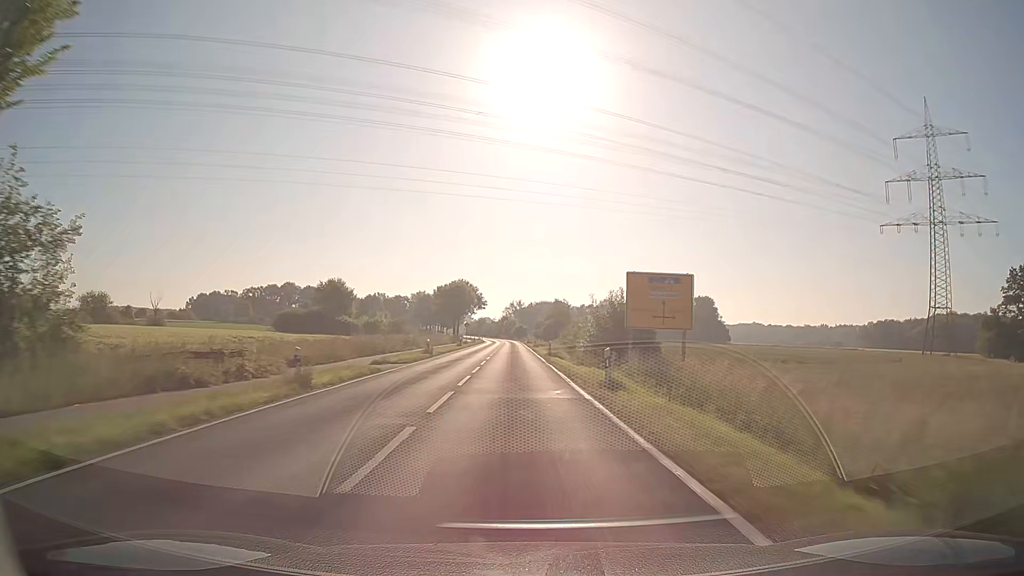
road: secondary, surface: asphalt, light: Day
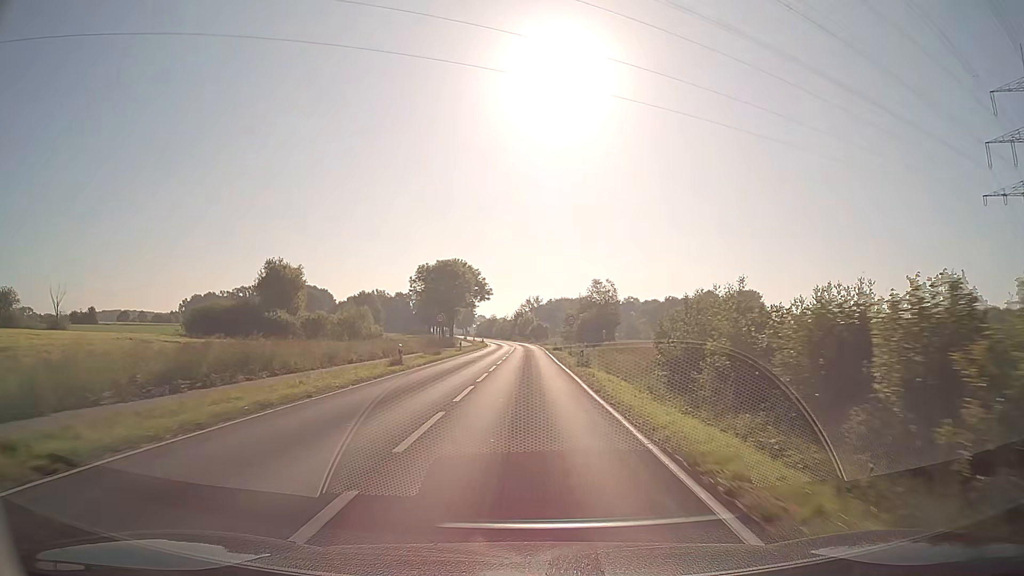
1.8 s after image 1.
(-0.7, +39.5) m; -2°
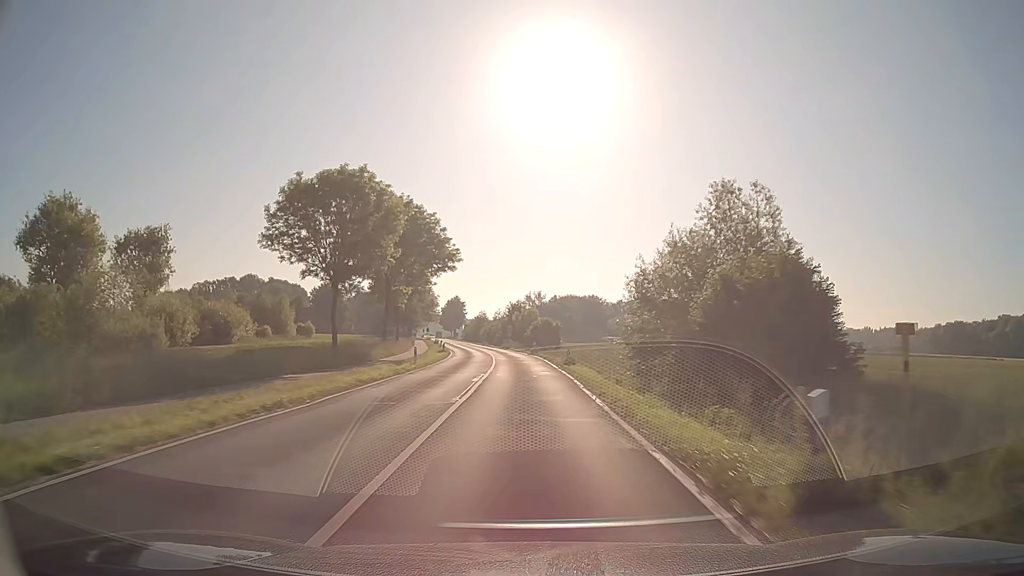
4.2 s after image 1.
(+0.1, +47.9) m; 0°
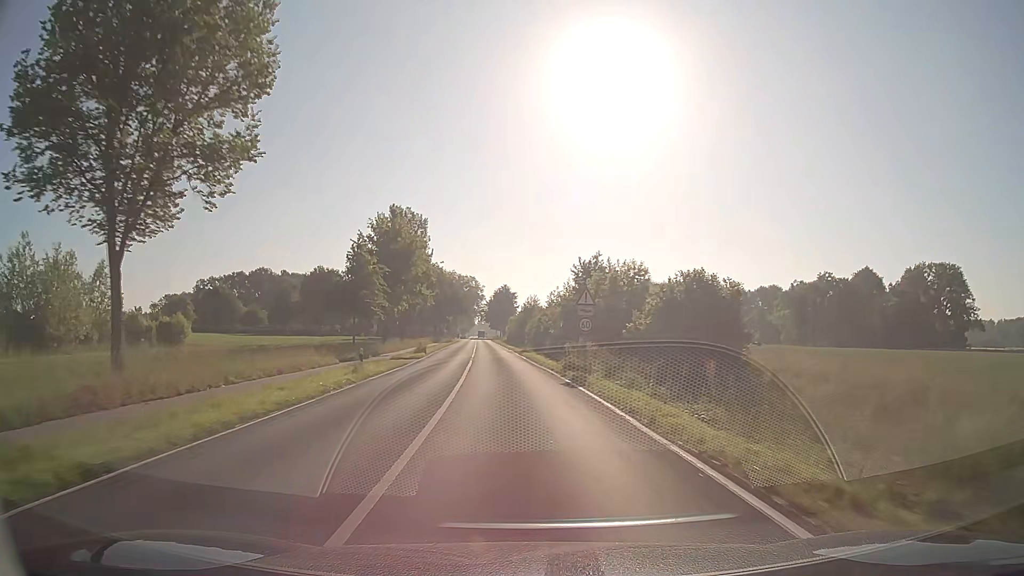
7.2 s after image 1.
(-1.7, +55.7) m; -5°
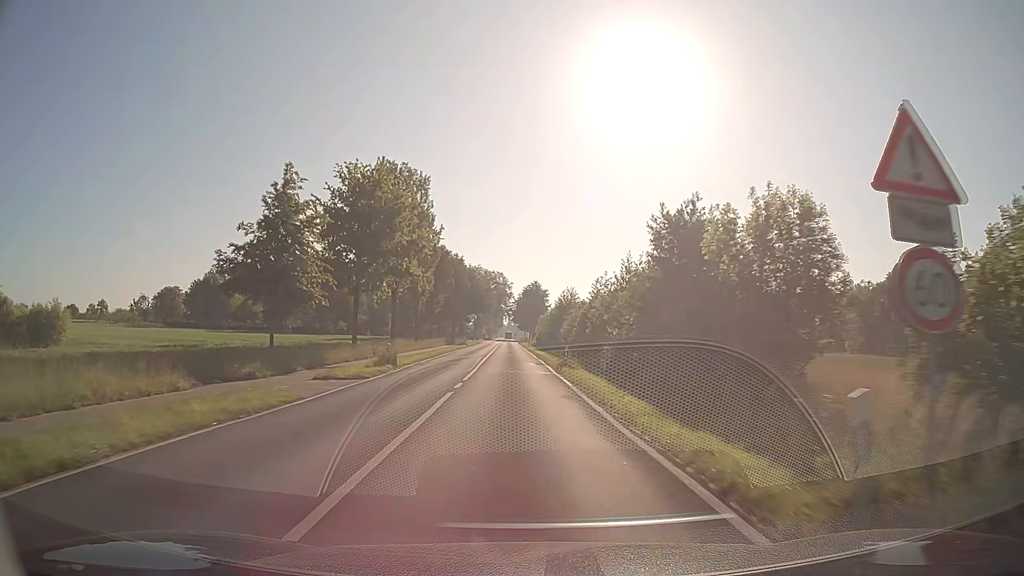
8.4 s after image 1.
(-0.4, +20.0) m; -2°
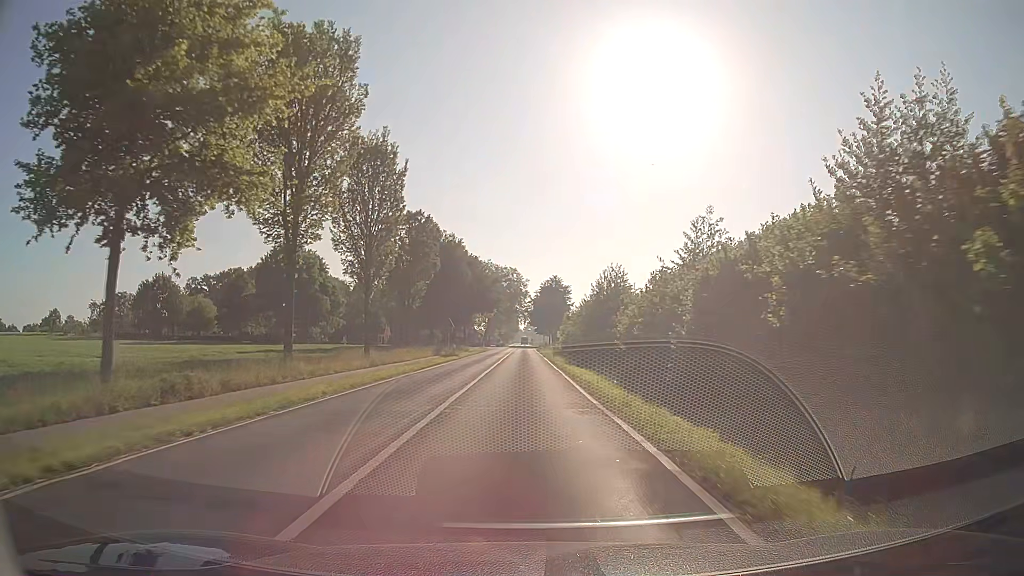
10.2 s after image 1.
(-0.5, +28.0) m; -2°
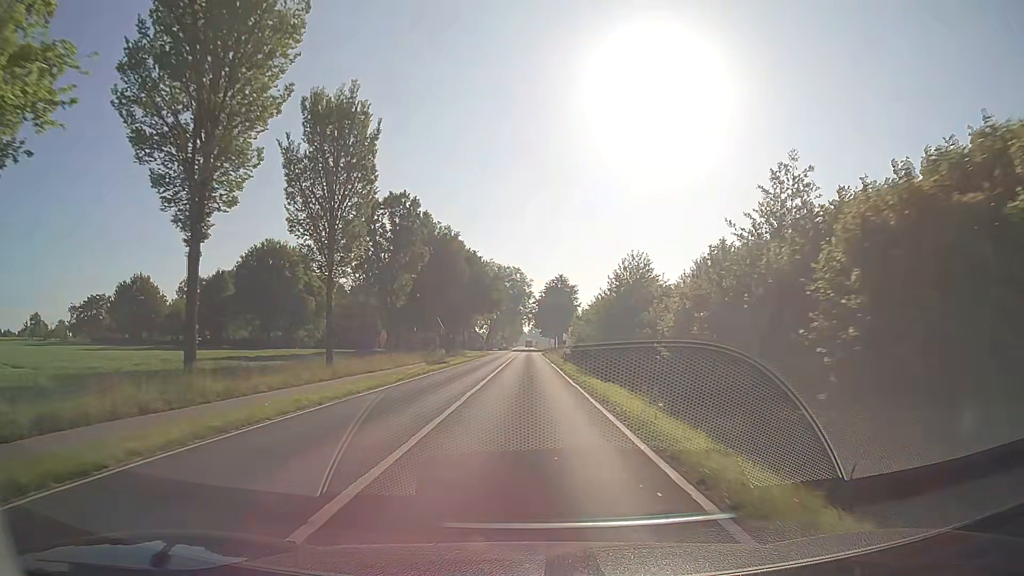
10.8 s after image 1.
(0.0, +9.0) m; 0°
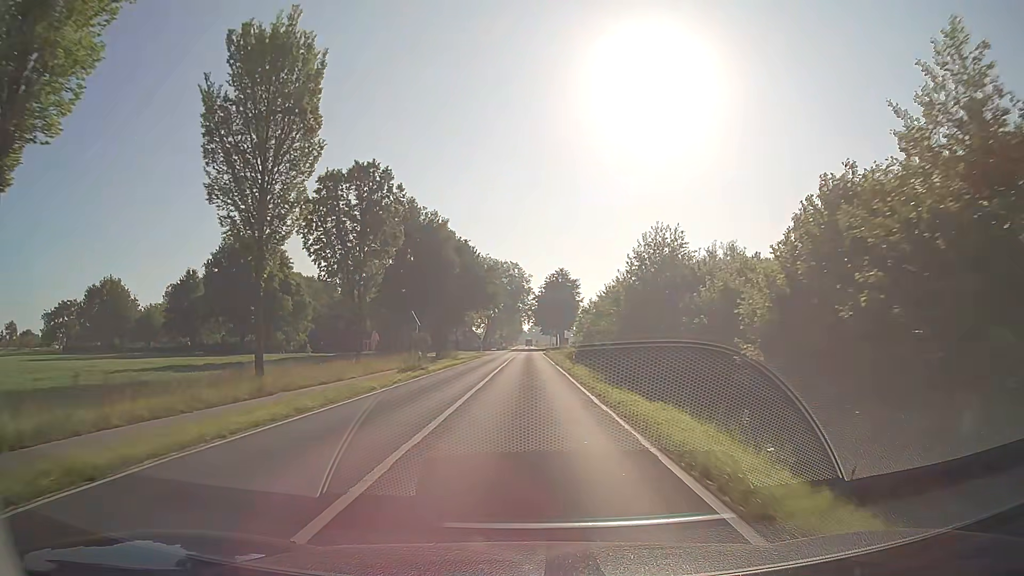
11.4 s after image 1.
(0.0, +9.1) m; 0°
